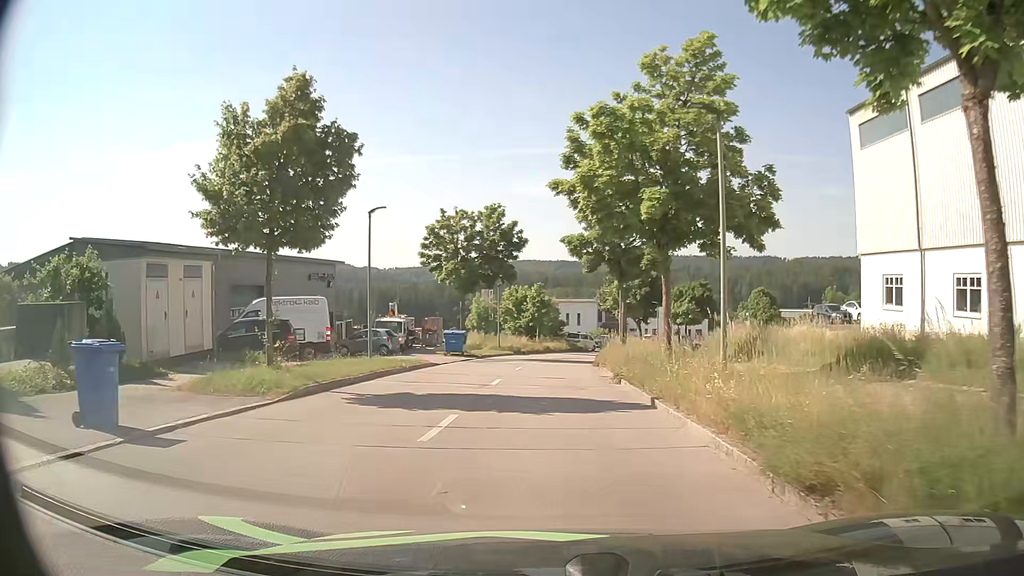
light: Day
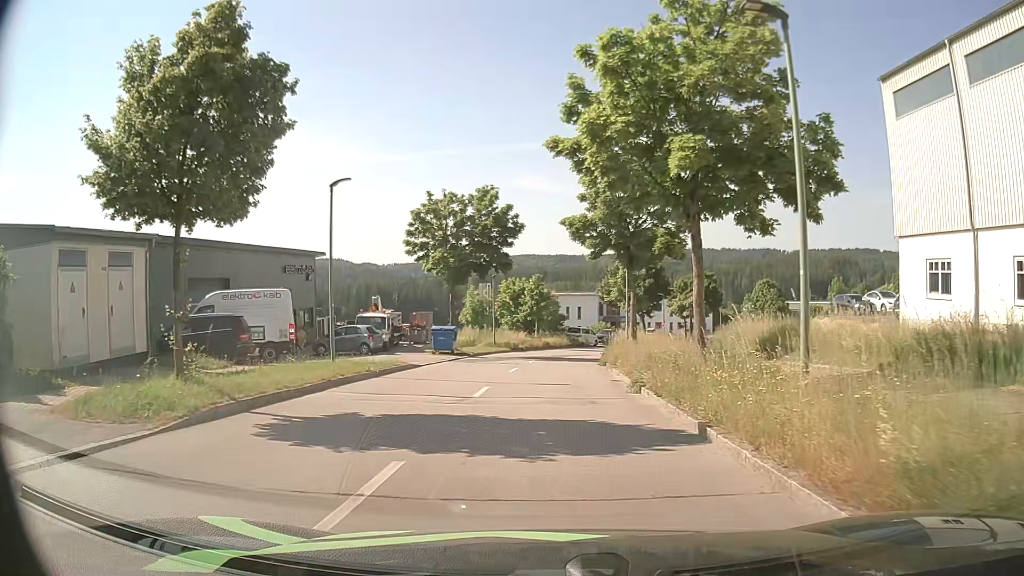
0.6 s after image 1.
(0.0, +4.0) m; 0°
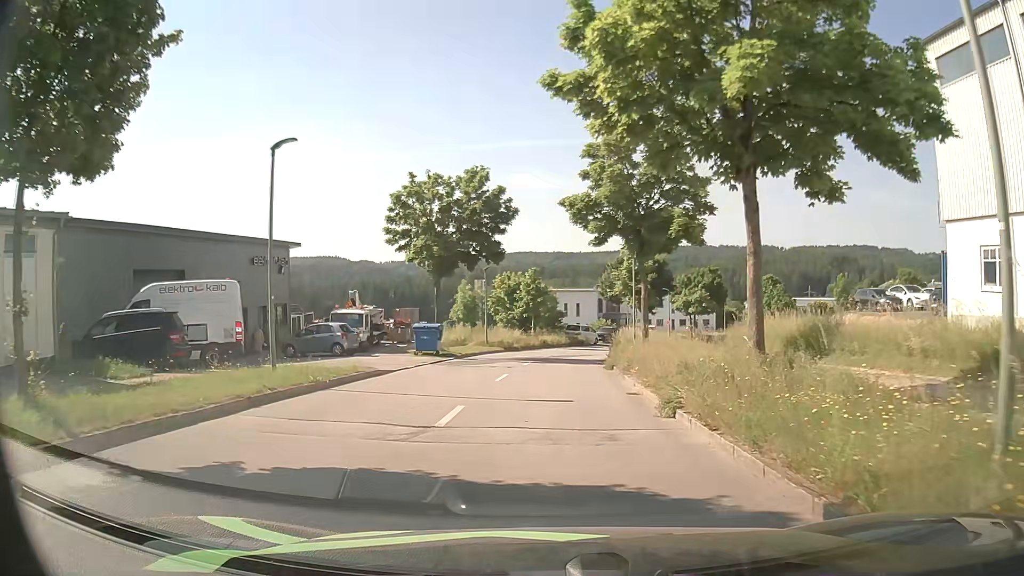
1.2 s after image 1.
(0.0, +4.1) m; 0°
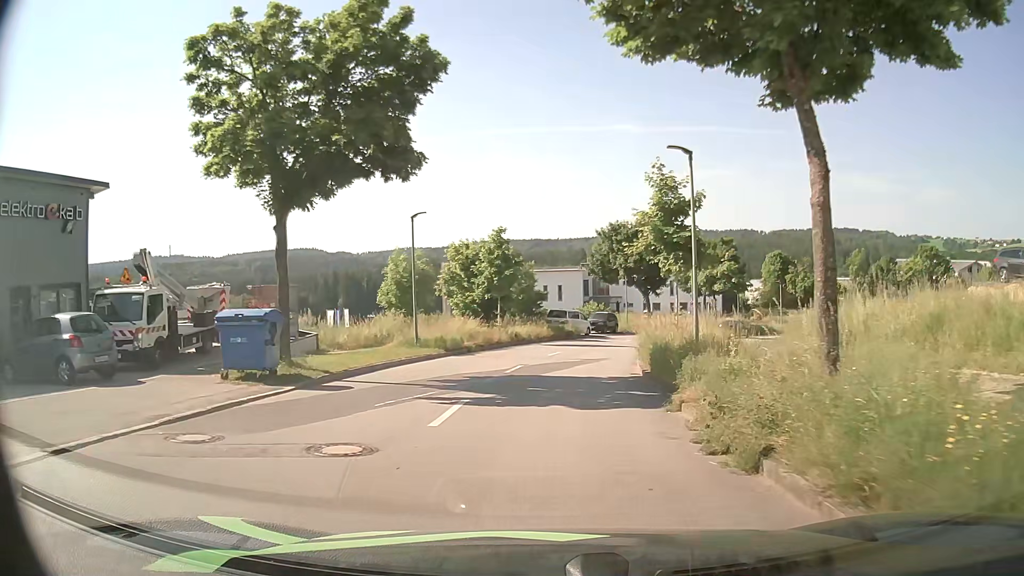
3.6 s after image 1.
(+0.2, +17.9) m; +2°
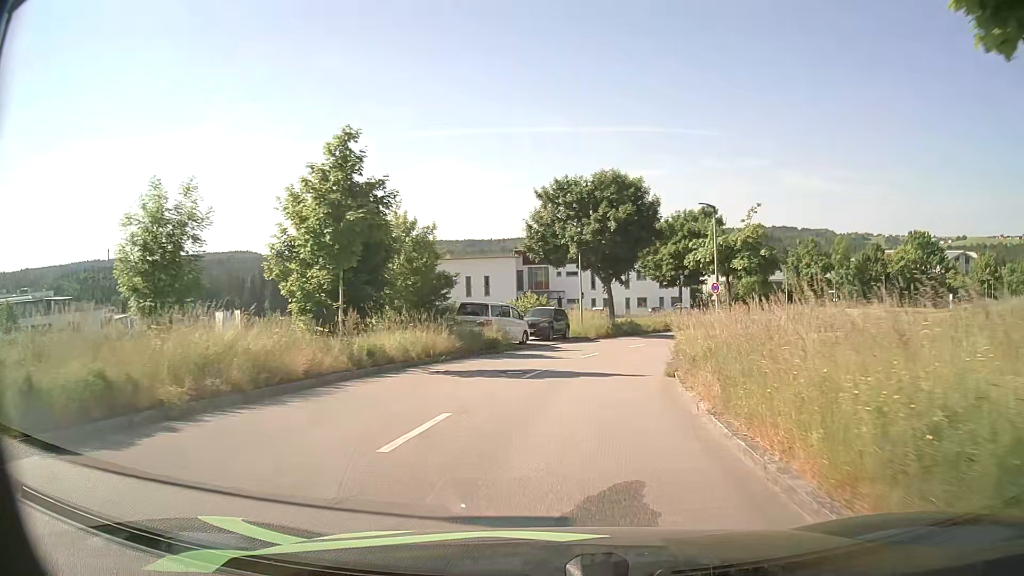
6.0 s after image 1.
(+0.8, +19.8) m; +5°
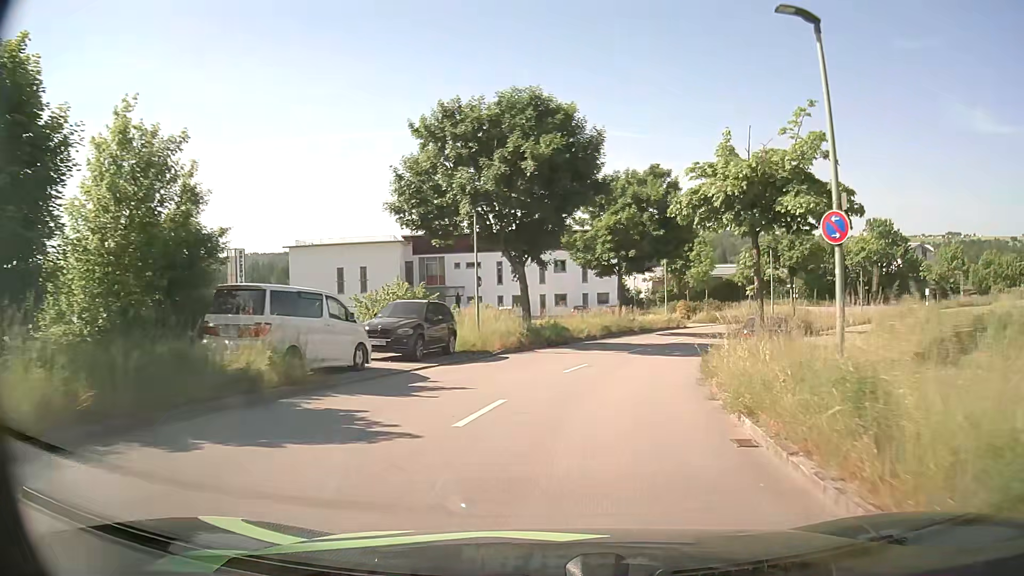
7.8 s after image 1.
(+1.0, +15.9) m; +8°
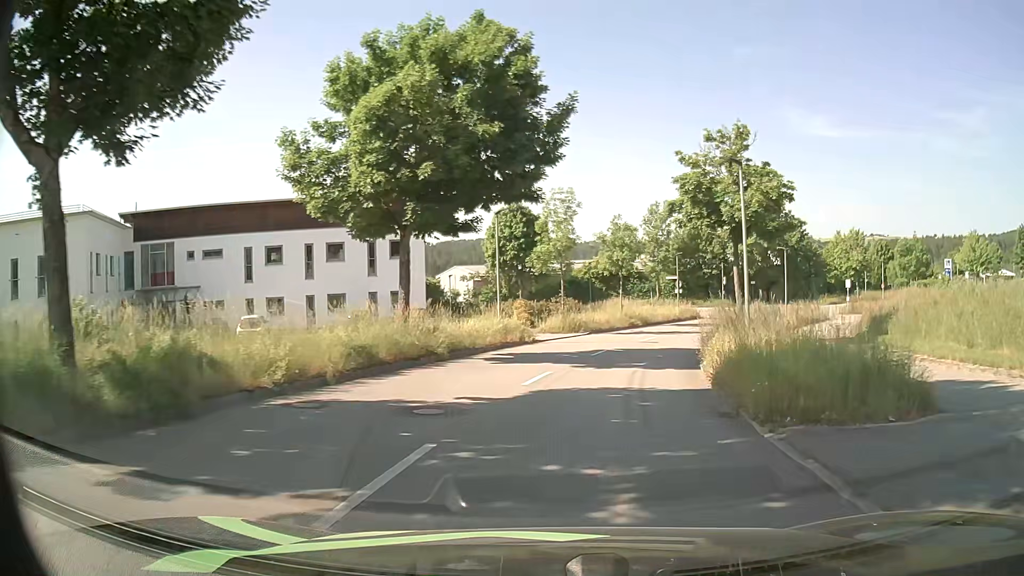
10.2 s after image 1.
(+2.8, +21.8) m; +15°
(+1, +10) (+2, +20) (+5, +29) (+9, +39) (+14, +47) (+19, +56) (+26, +63) (+34, +70) (+42, +75) (+50, +80) m
